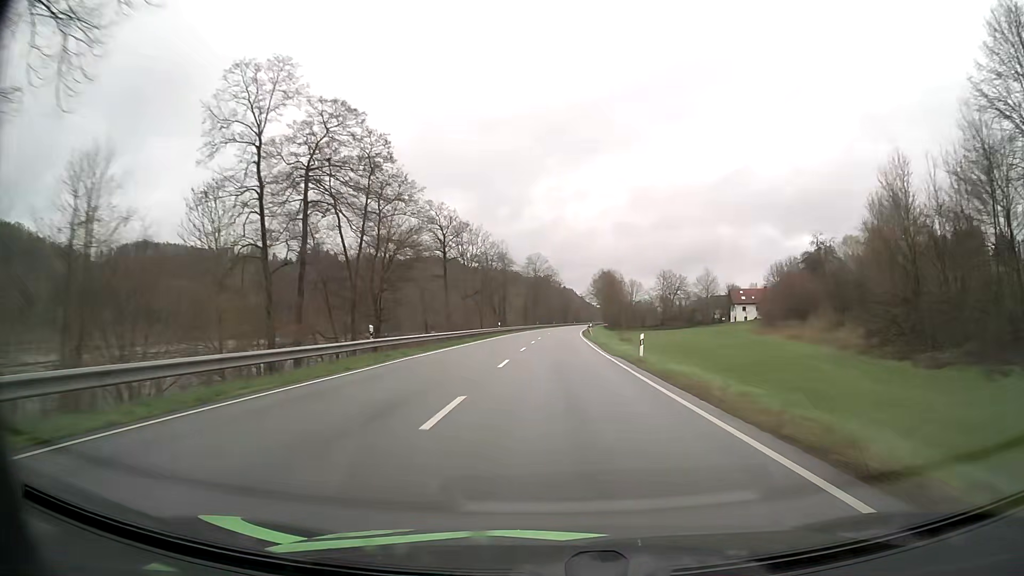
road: primary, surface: asphalt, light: Day
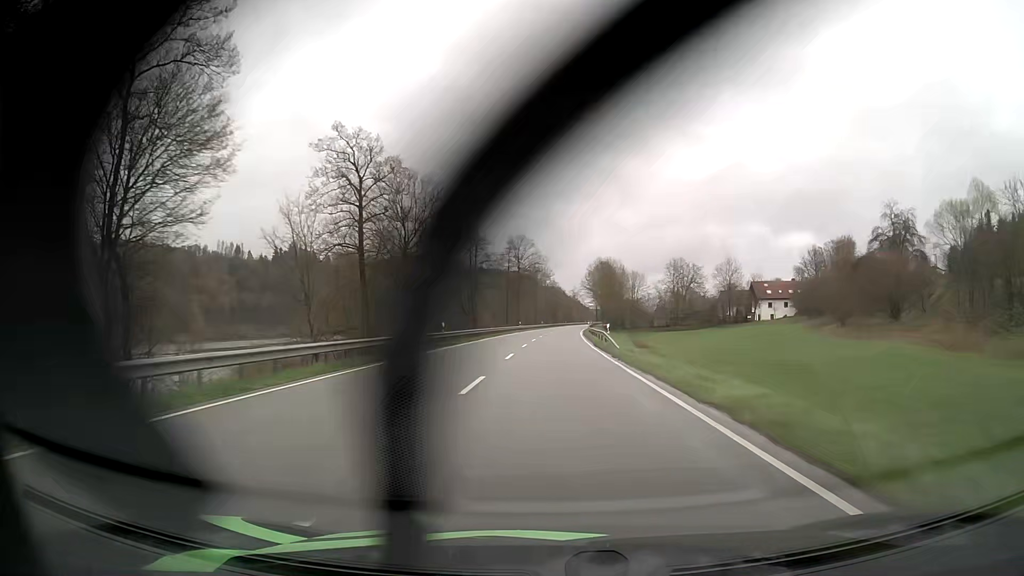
(+0.3, +32.4) m; +1°
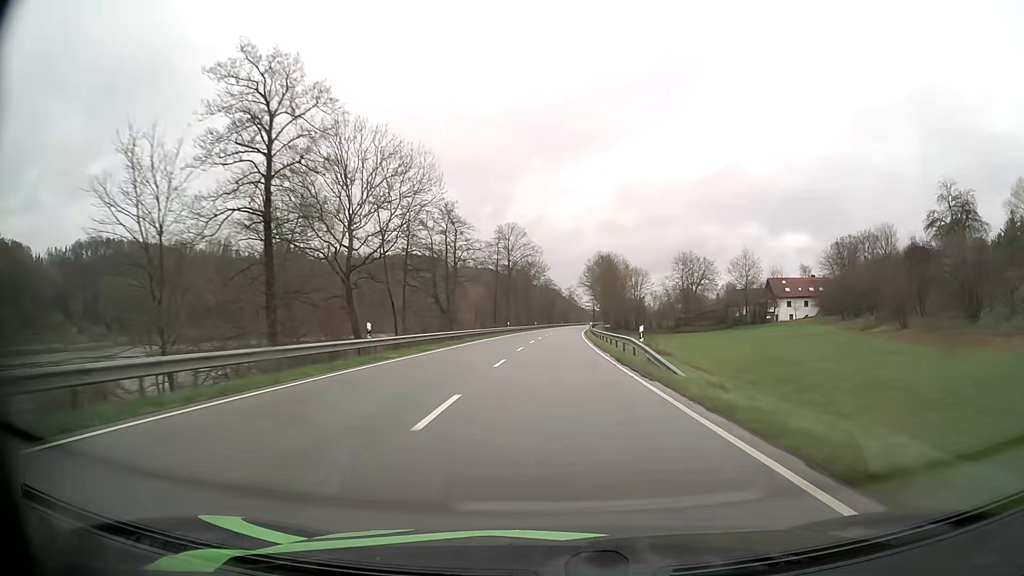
(+0.1, +16.2) m; 0°
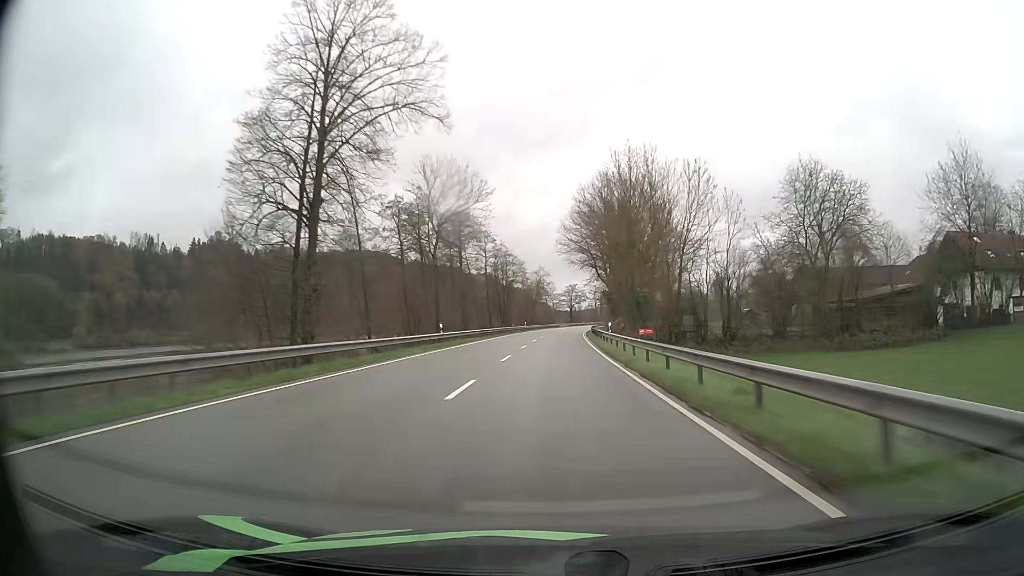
(+2.1, +80.9) m; +3°
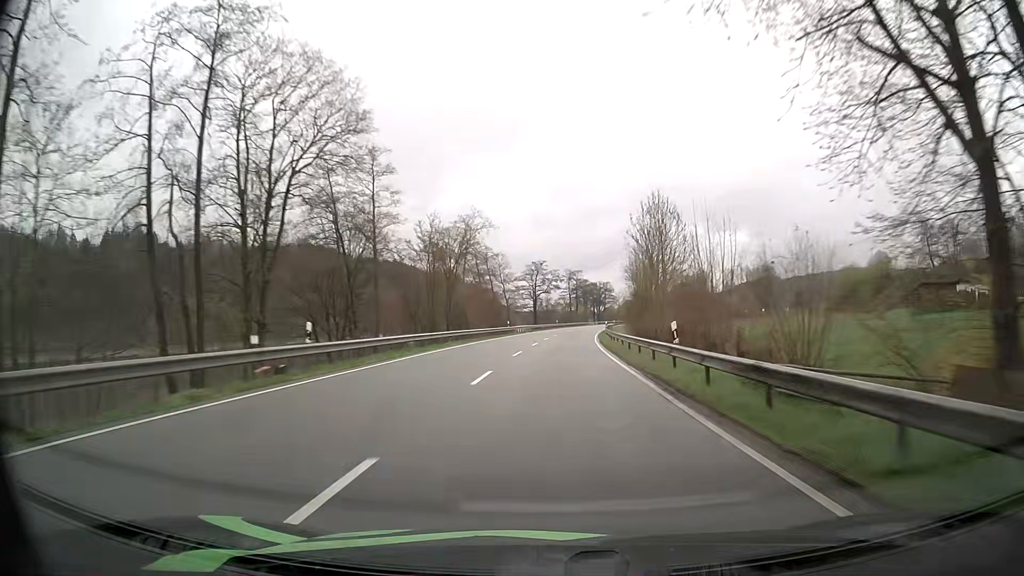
(+2.0, +80.8) m; +3°
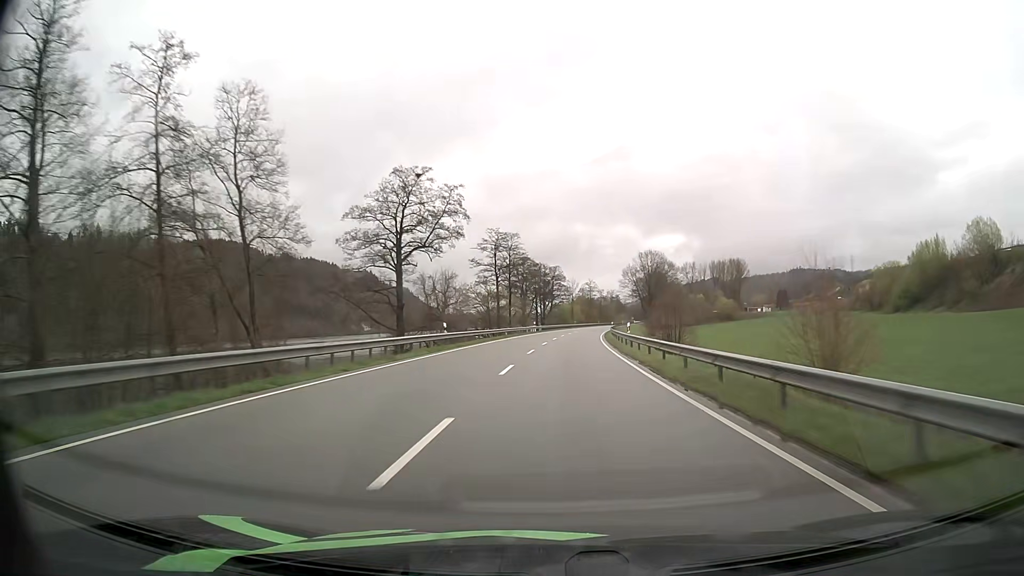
(+3.5, +80.6) m; +5°
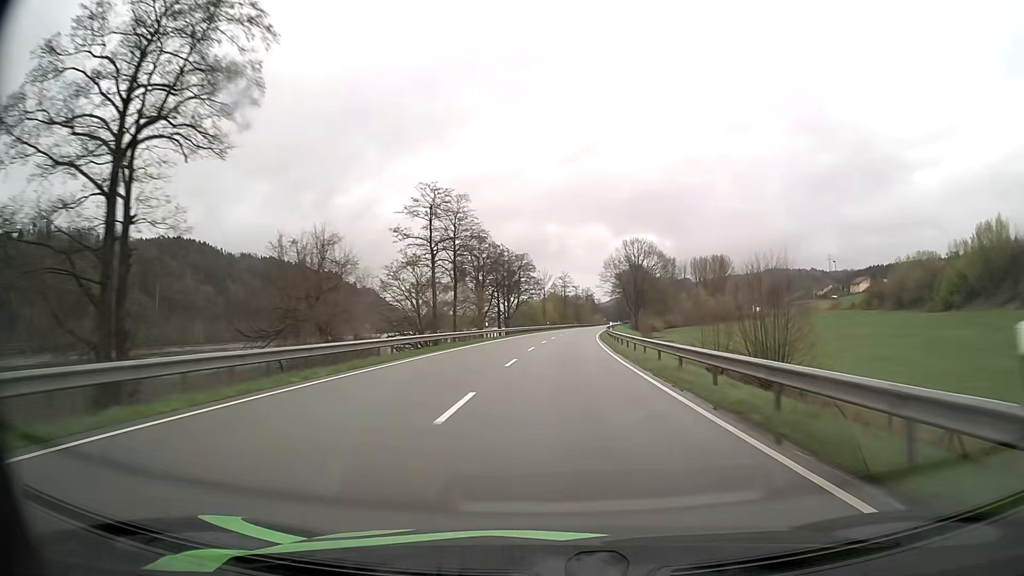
(+0.8, +32.2) m; +3°
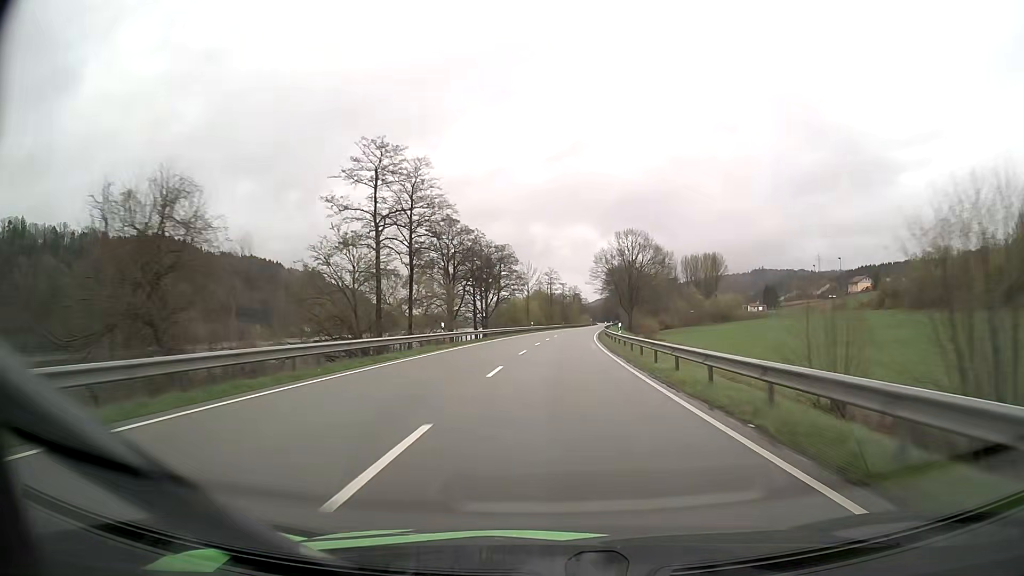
(+0.1, +16.1) m; +1°
(0, +10) (0, +20) (0, +30) (+1, +40) (+1, +50) (+2, +60) (+3, +70) (+4, +80) (+4, +90) (+5, +100) m
